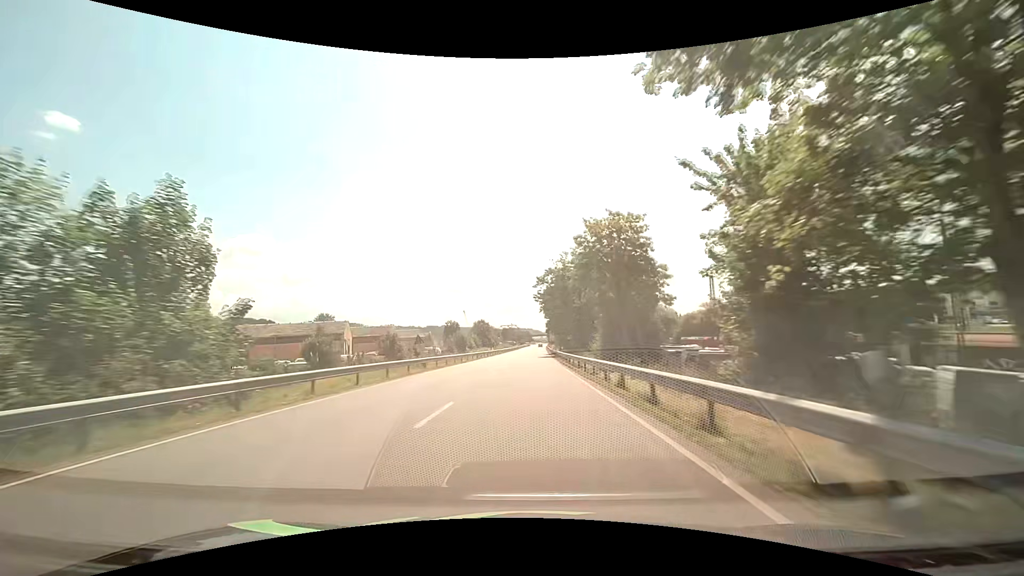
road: primary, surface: asphalt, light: Day
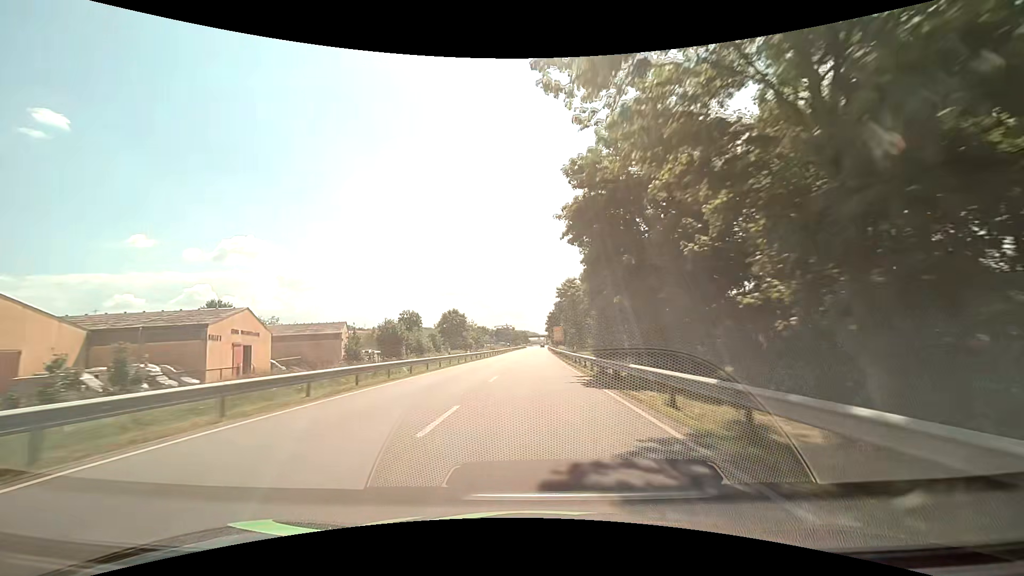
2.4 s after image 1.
(+0.2, +61.3) m; 0°
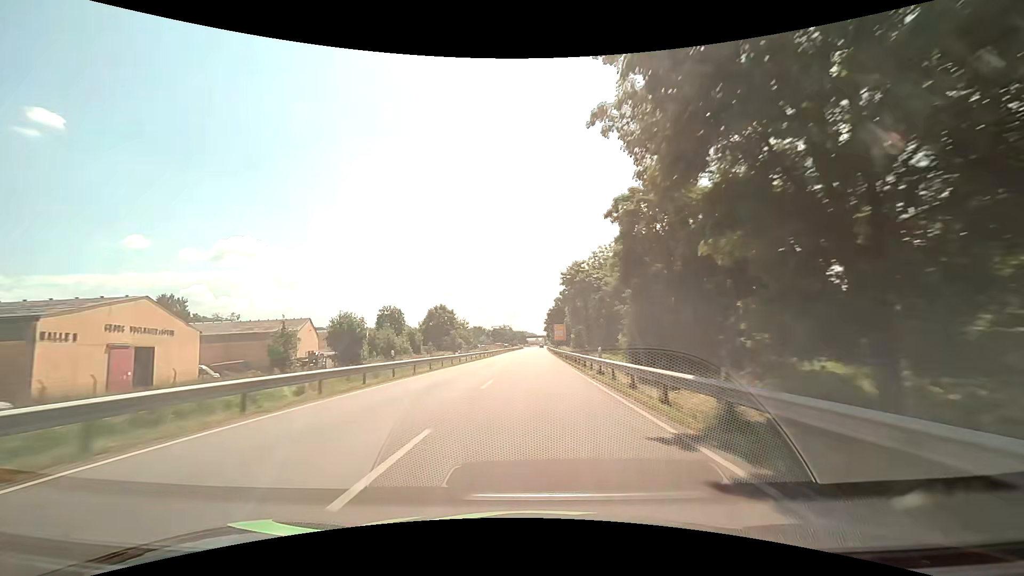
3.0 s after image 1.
(0.0, +15.3) m; 0°
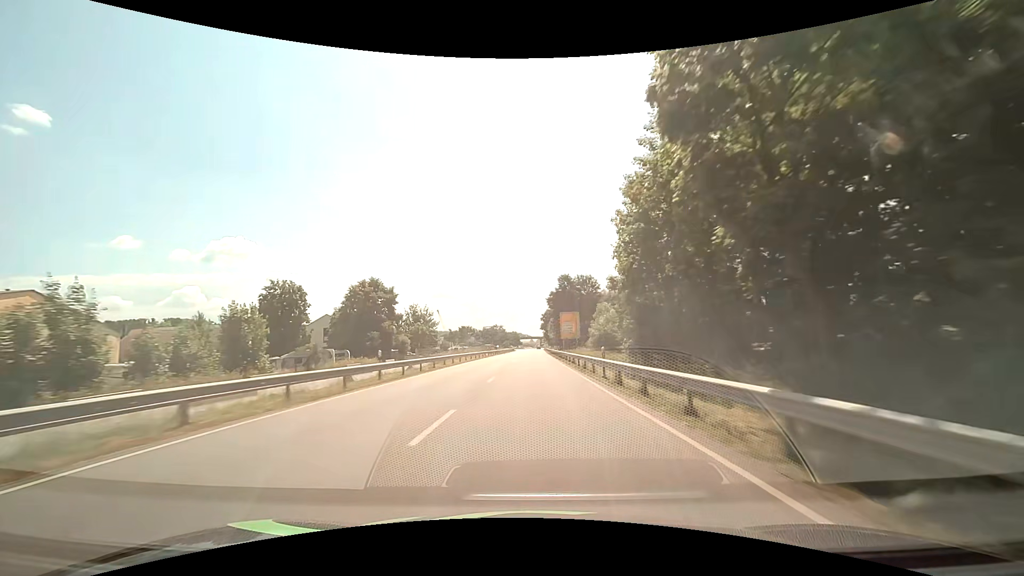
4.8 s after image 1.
(+0.2, +46.0) m; 0°
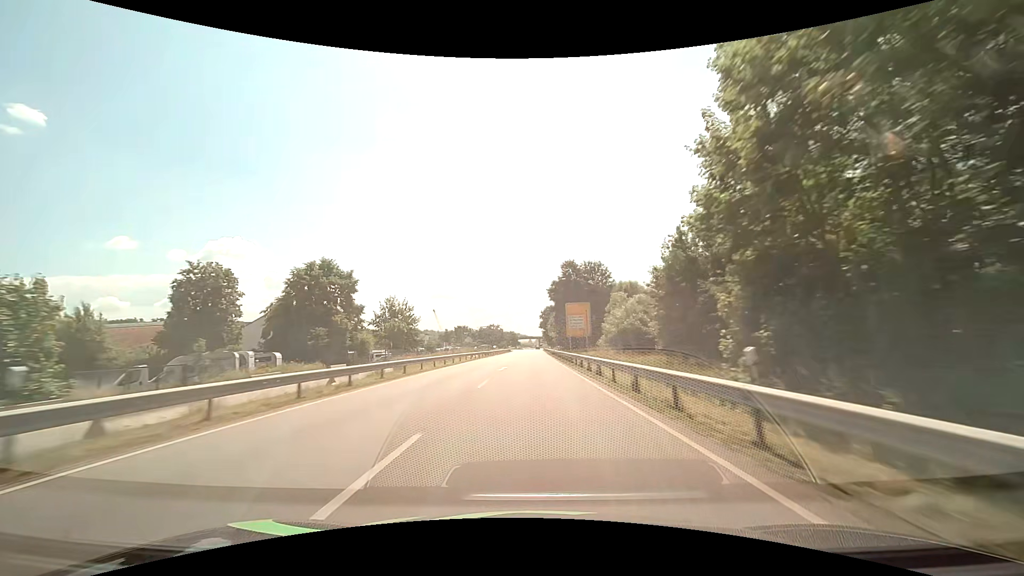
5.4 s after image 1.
(0.0, +15.3) m; 0°
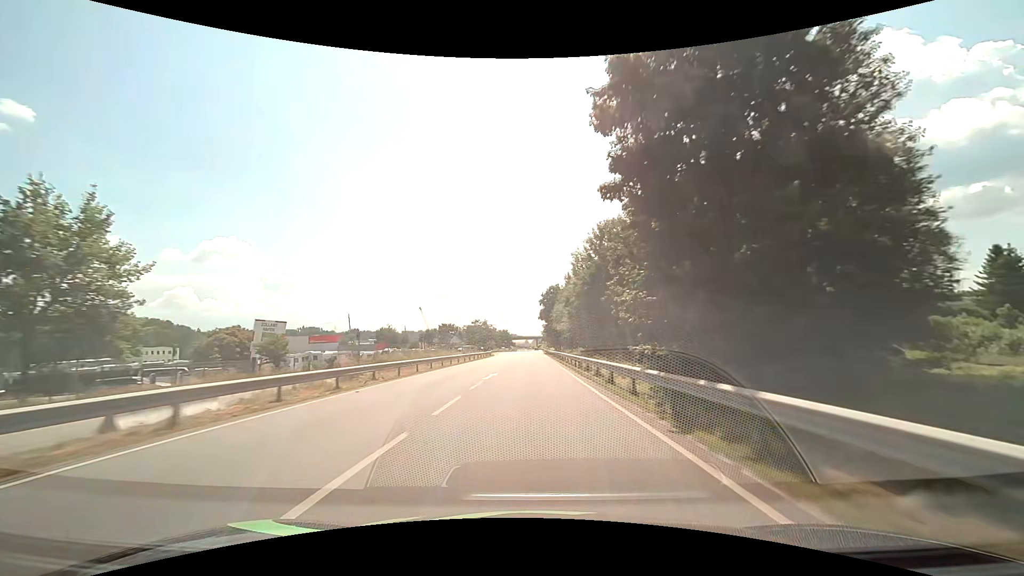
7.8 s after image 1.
(+0.2, +60.9) m; 0°
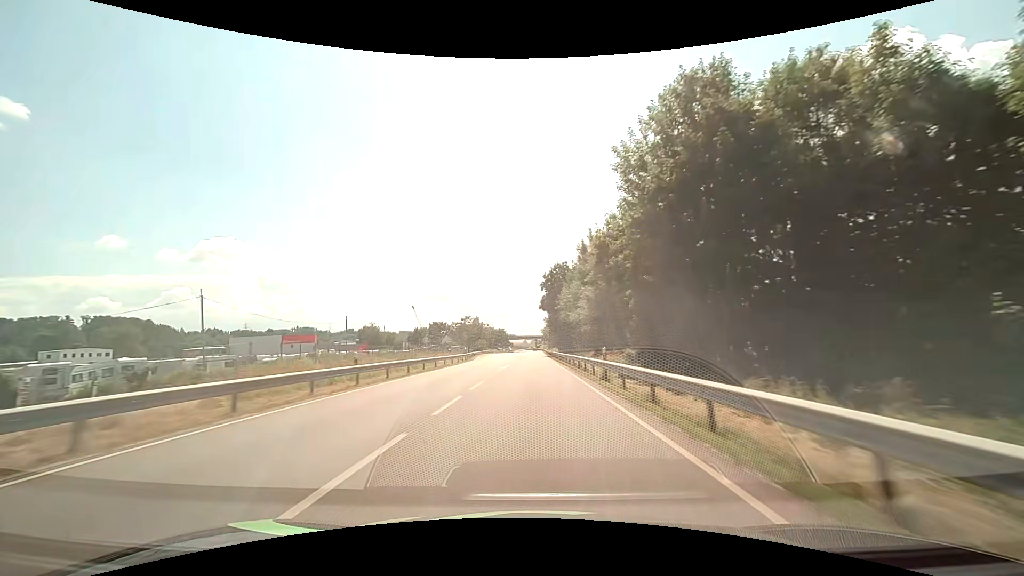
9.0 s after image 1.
(0.0, +30.3) m; 0°
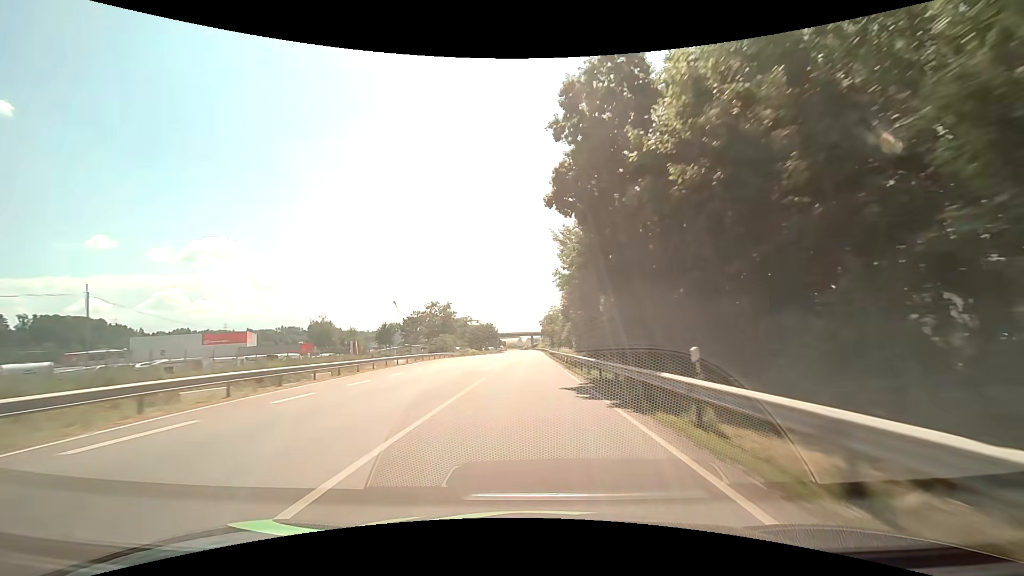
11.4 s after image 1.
(+0.1, +60.1) m; 0°
(0, +10) (0, +20) (0, +30) (0, +40) (0, +50) (0, +60) (0, +70) (0, +80) (+1, +90) (+1, +100) m
